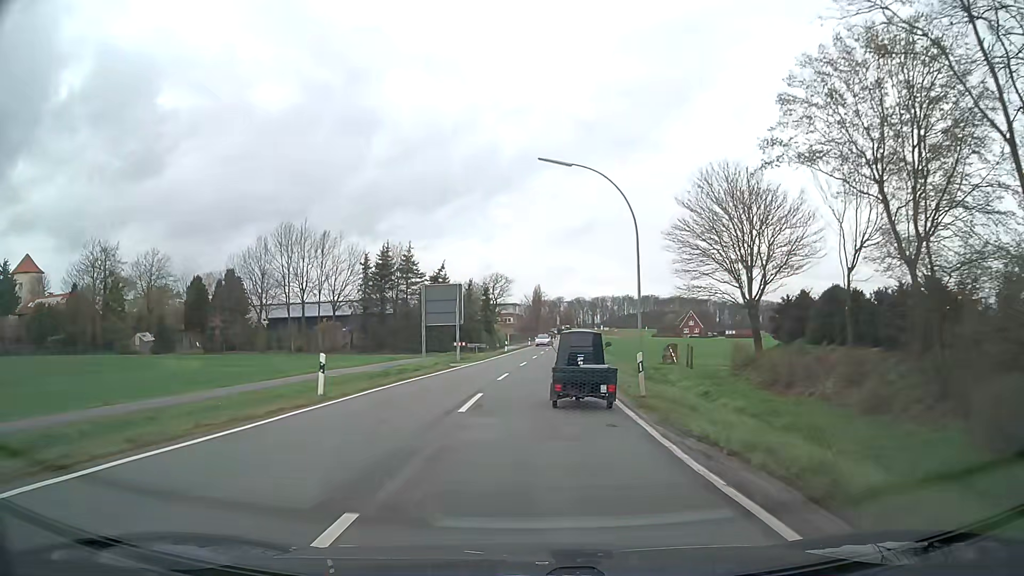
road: secondary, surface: asphalt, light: Day
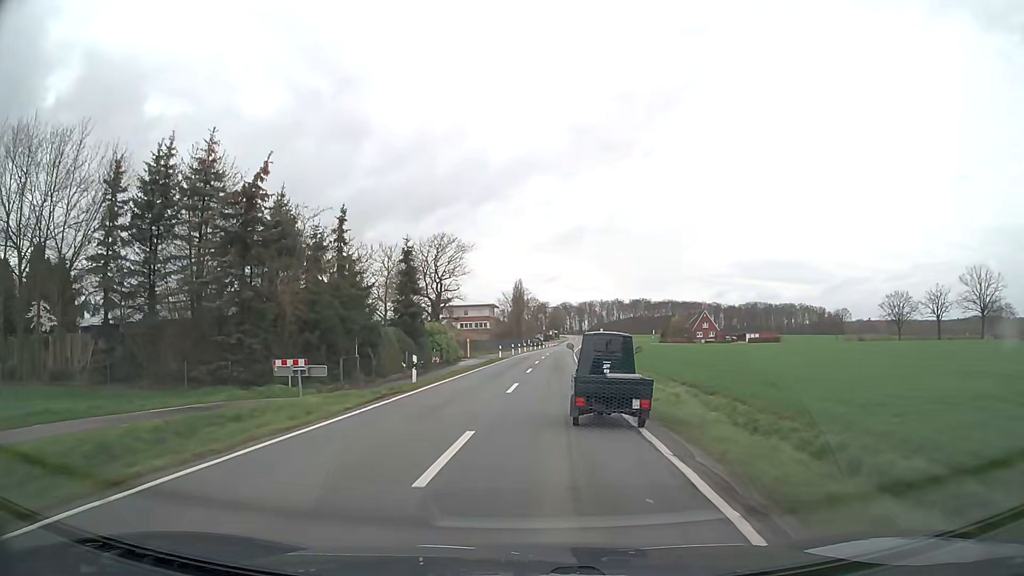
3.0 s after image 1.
(+1.4, +40.5) m; +2°
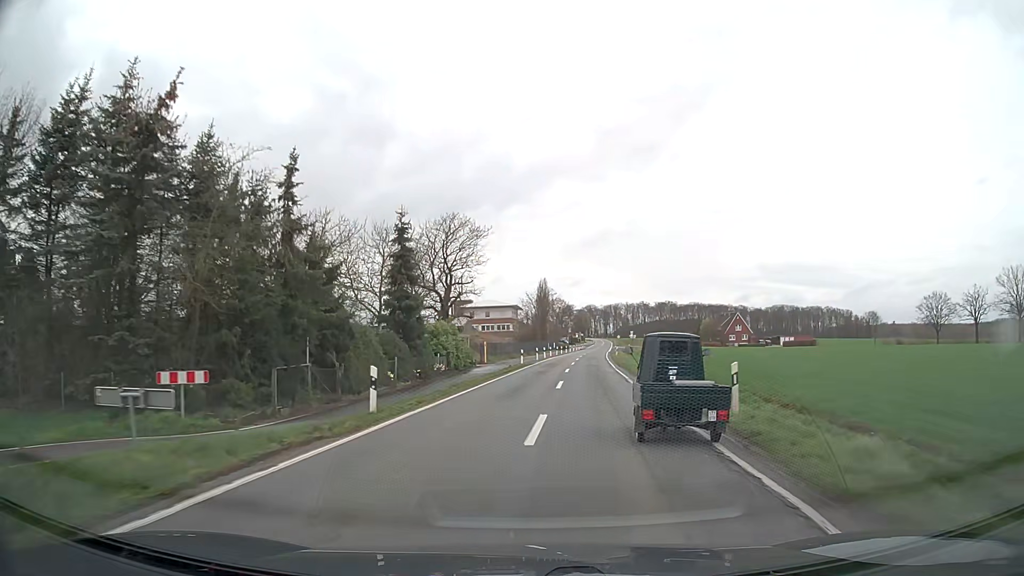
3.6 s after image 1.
(-0.2, +9.3) m; -2°
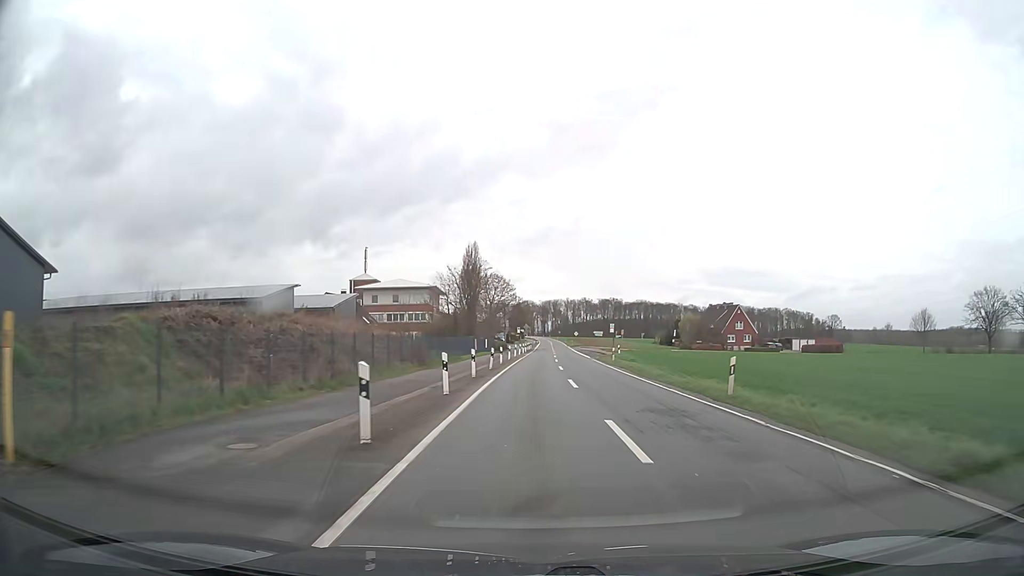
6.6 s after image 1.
(+2.0, +50.4) m; +6°
